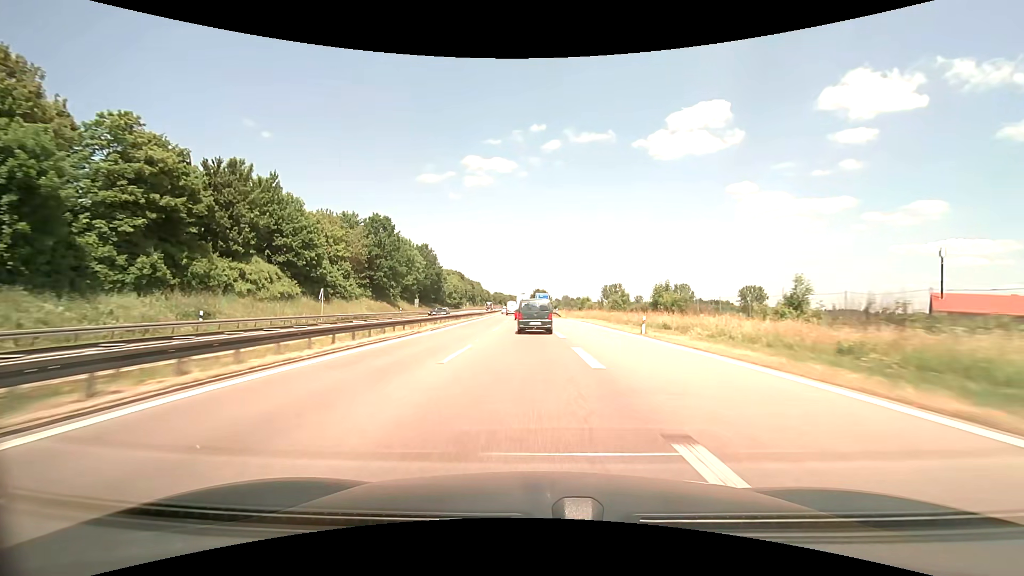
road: motorway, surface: asphalt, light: Day
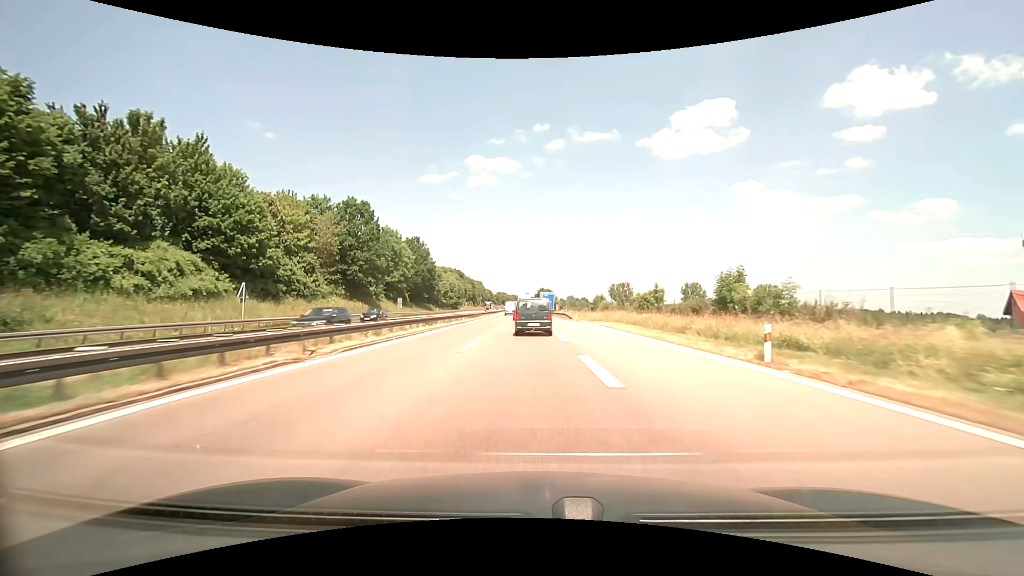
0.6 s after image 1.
(-0.1, +14.5) m; -1°
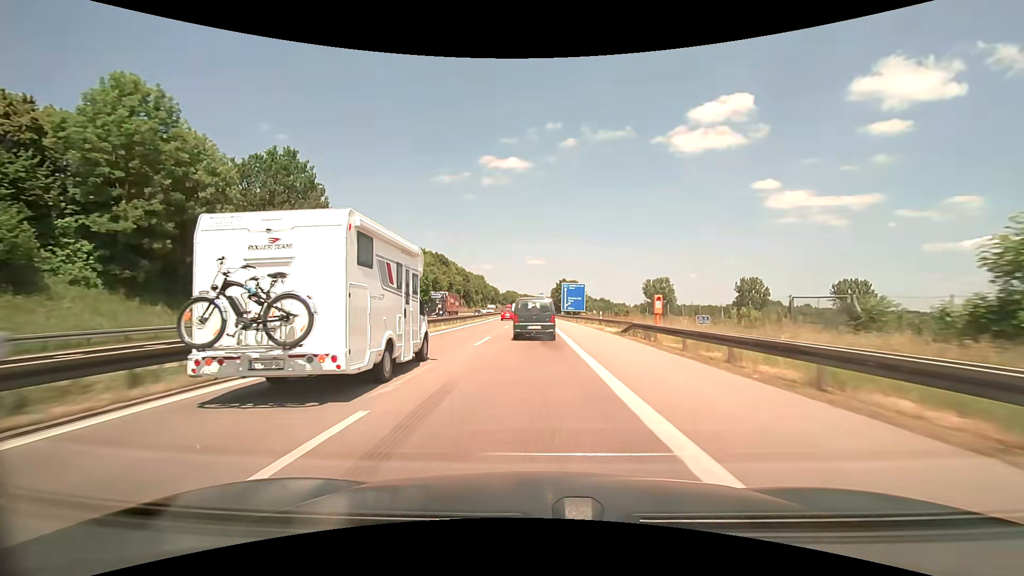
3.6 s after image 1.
(-1.4, +68.8) m; -2°
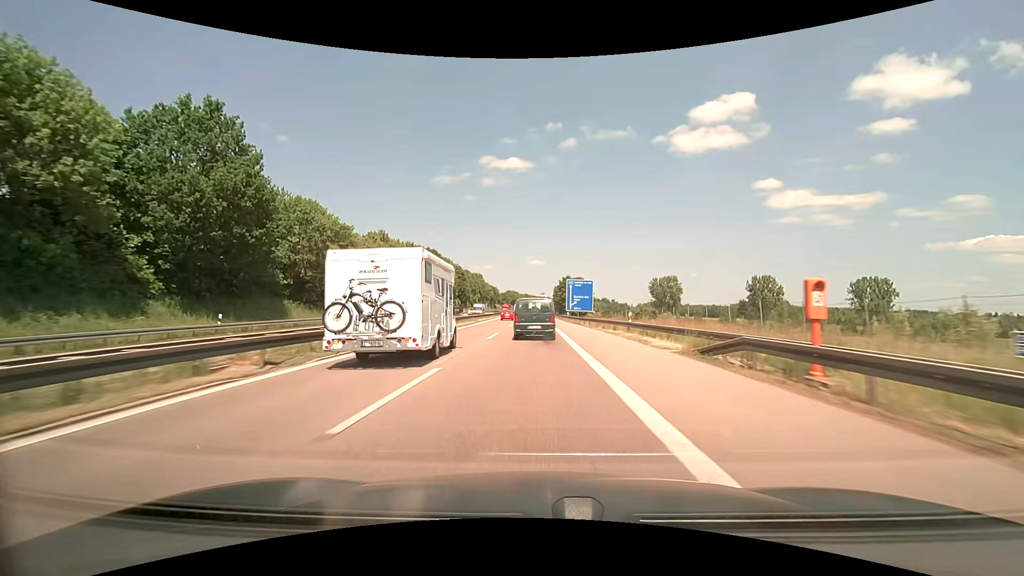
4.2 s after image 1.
(0.0, +13.2) m; 0°
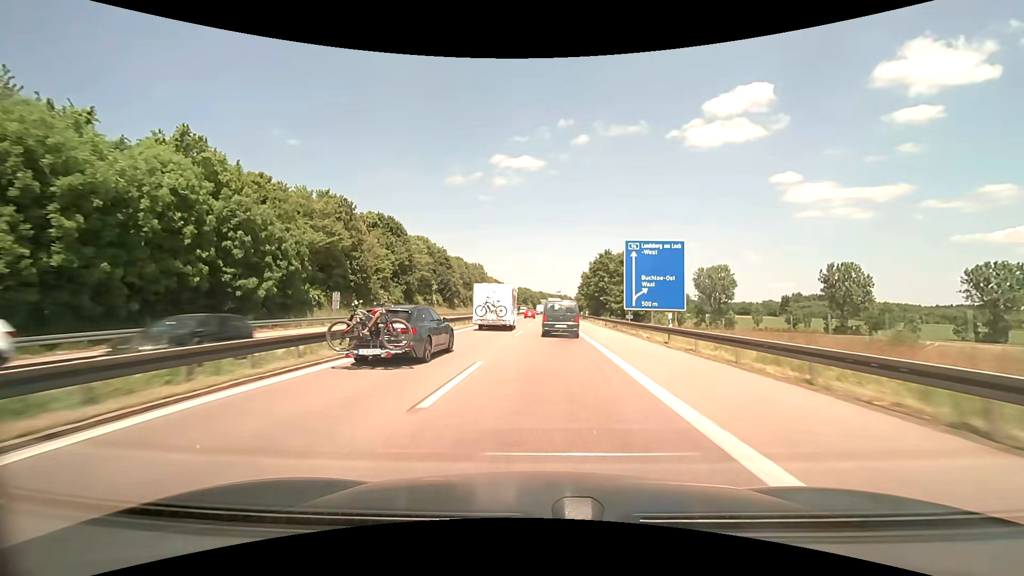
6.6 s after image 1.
(-0.4, +52.7) m; -1°
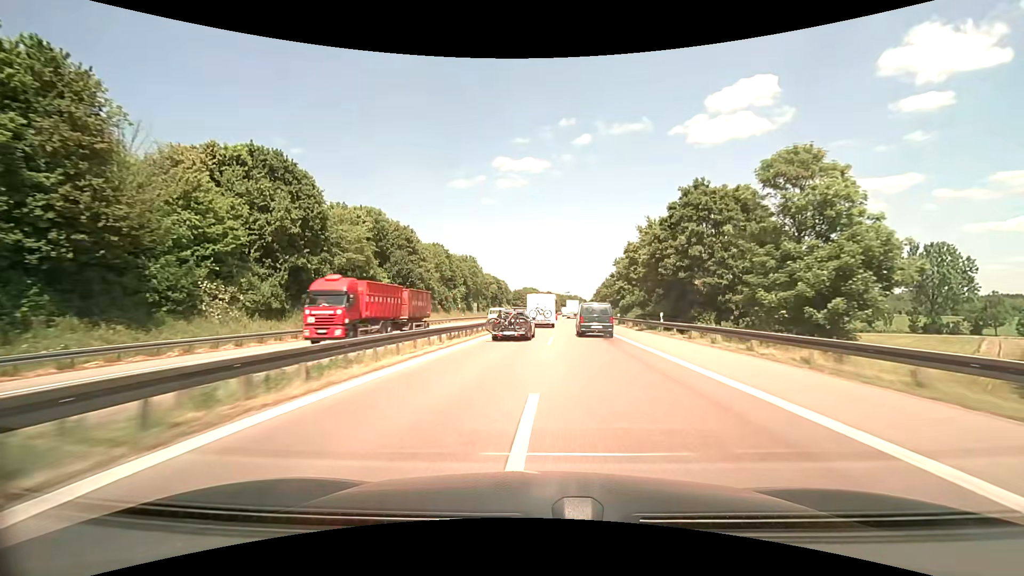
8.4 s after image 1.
(-0.7, +40.8) m; -1°
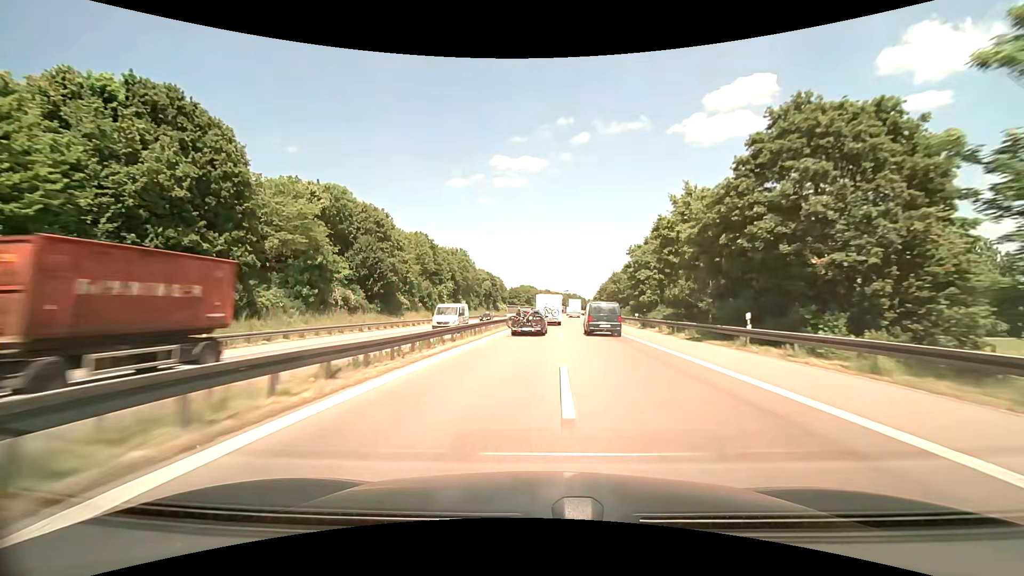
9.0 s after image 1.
(+0.1, +14.0) m; +1°
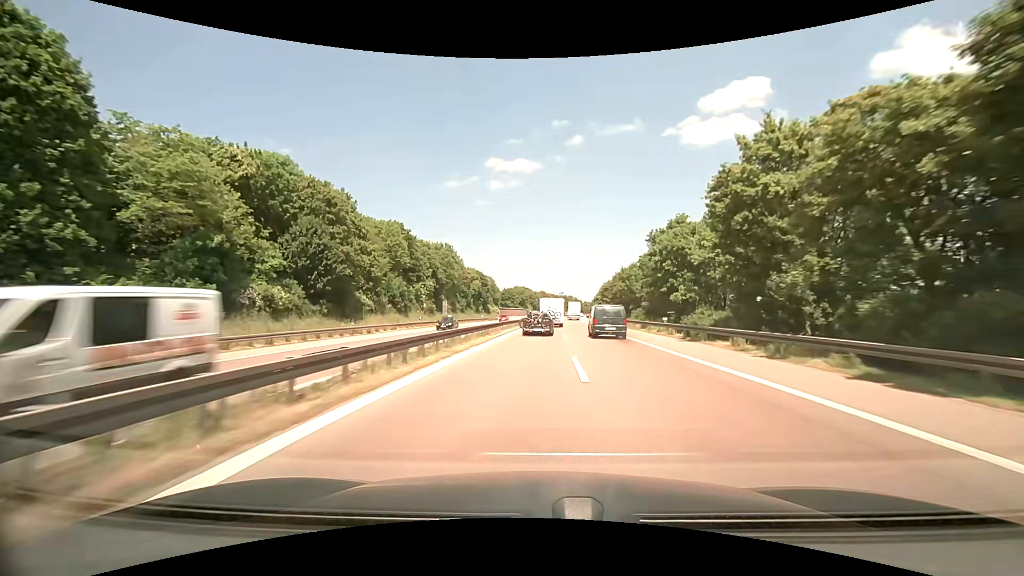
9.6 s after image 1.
(0.0, +14.4) m; 0°
(0, +10) (0, +20) (0, +30) (+1, +40) (+1, +50) (+1, +60) (+2, +70) (+2, +80) (+3, +90) (+3, +100) m
